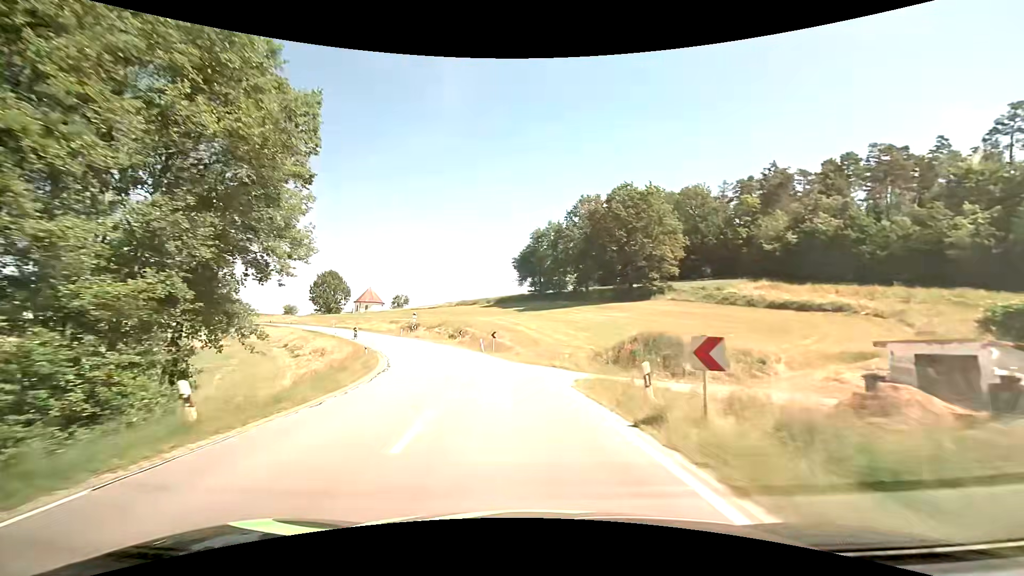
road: secondary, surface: asphalt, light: Day
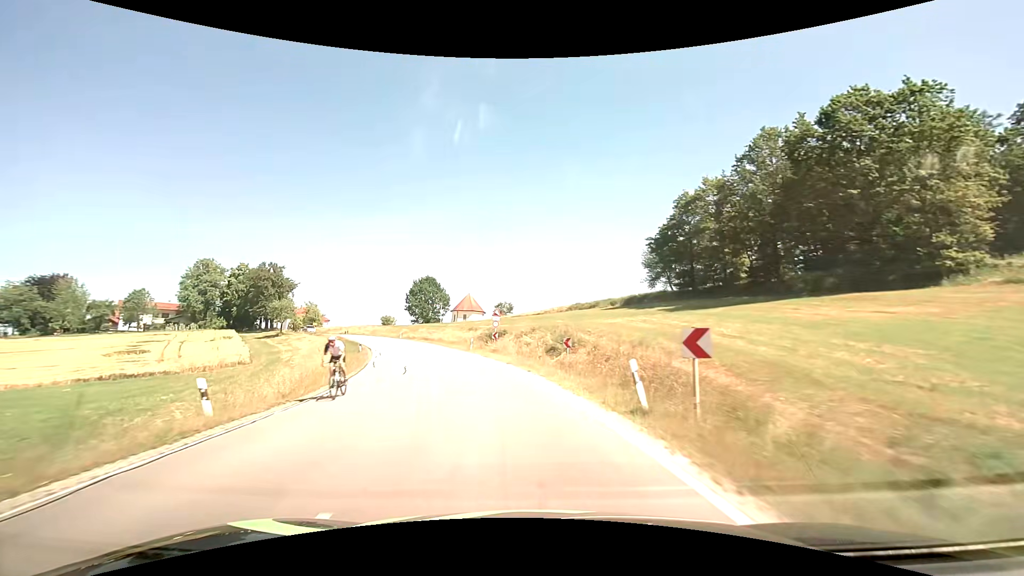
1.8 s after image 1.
(-3.2, +28.5) m; -13°
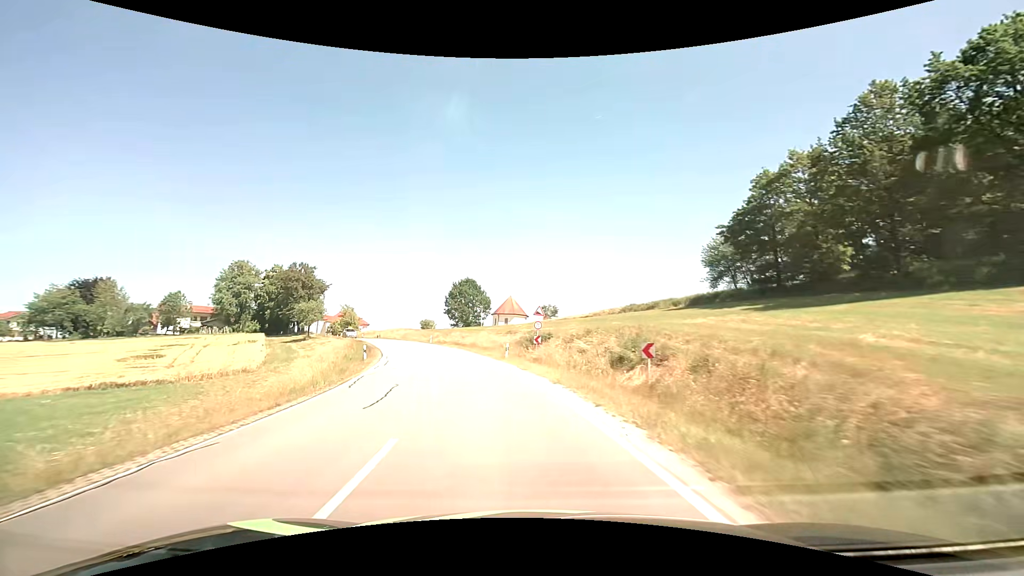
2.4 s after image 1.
(-0.4, +8.8) m; -5°
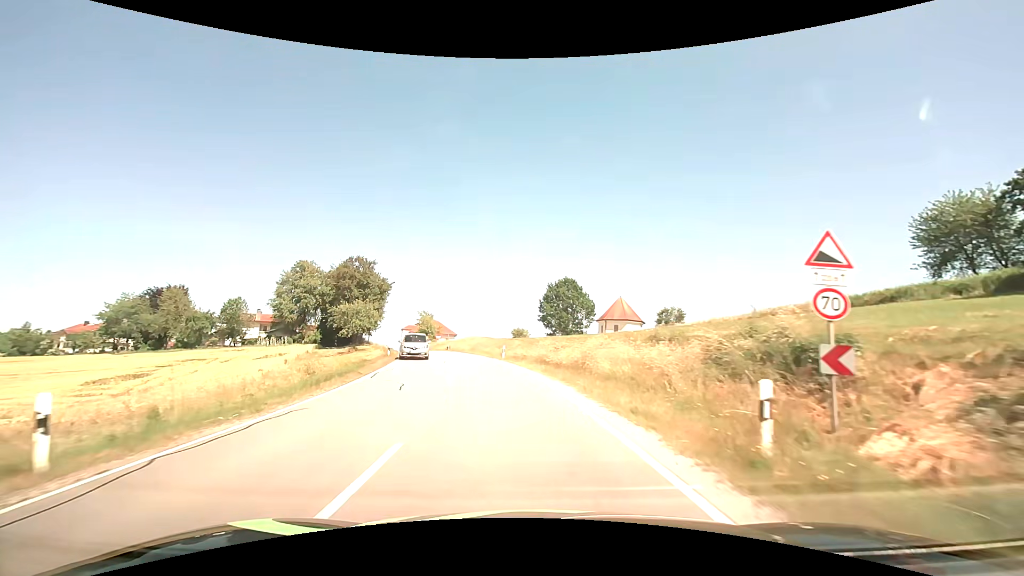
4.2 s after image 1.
(-2.7, +24.4) m; -12°
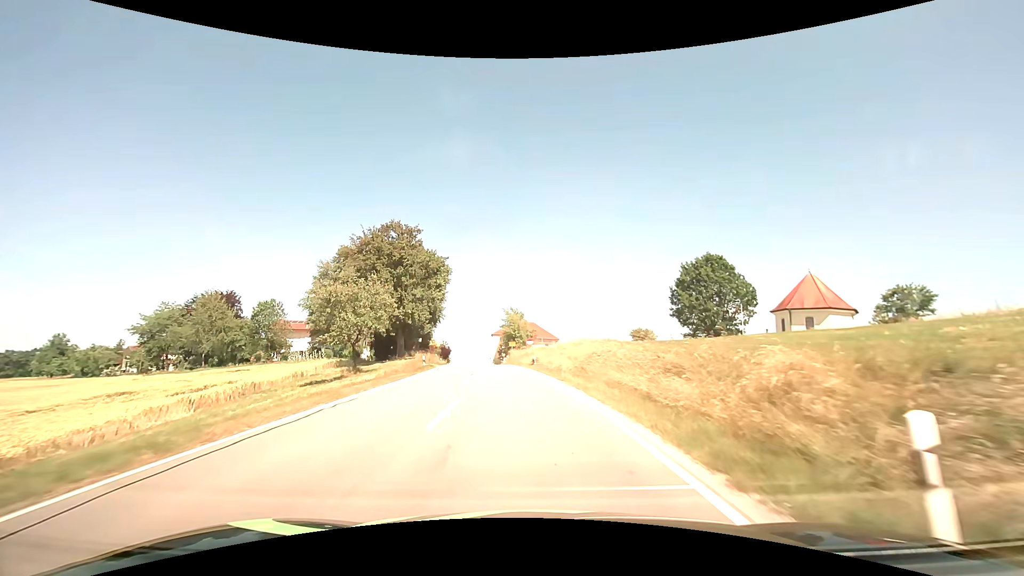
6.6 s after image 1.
(-3.4, +31.0) m; -12°
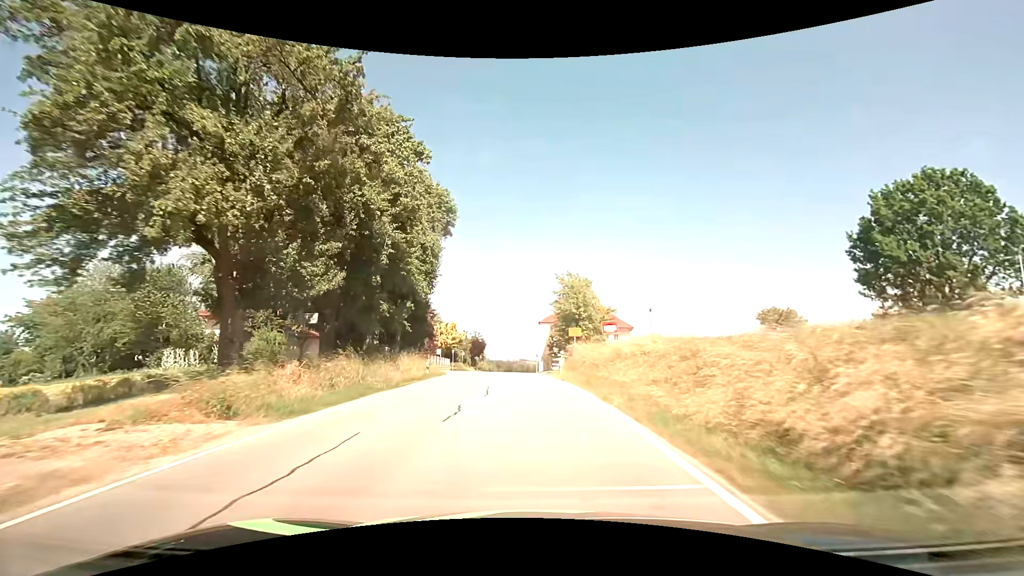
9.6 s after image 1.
(-2.1, +34.4) m; -6°
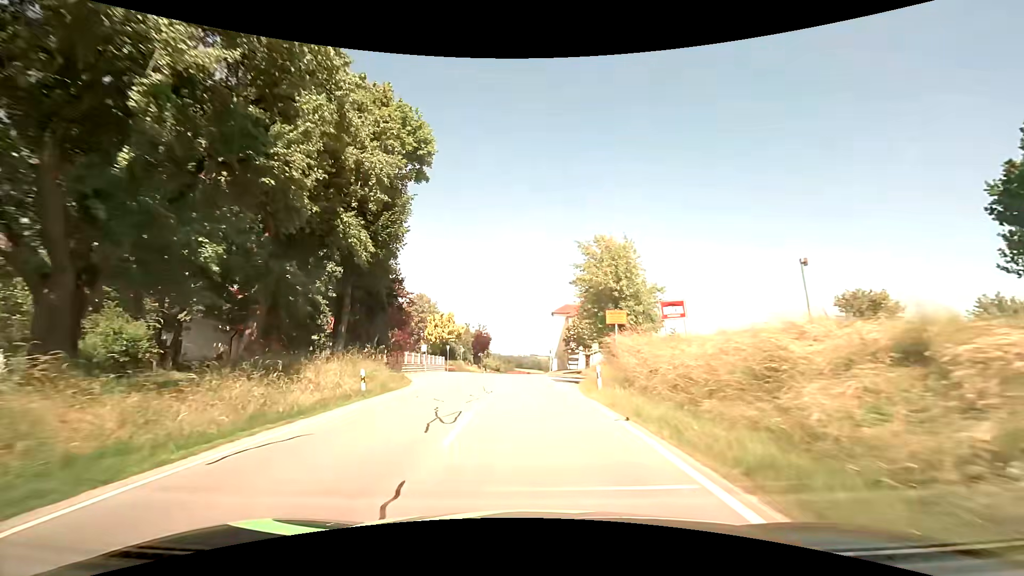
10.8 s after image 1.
(-0.1, +13.7) m; -1°
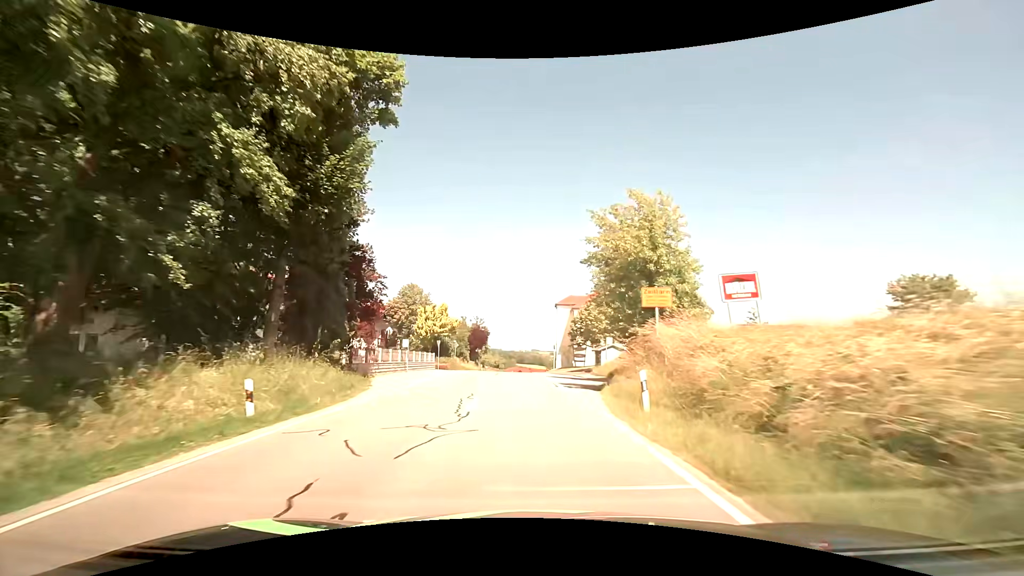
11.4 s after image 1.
(0.0, +7.1) m; 0°
(0, +10) (0, +20) (-1, +30) (-1, +40) (-2, +50) (-2, +60) (-2, +70) (-2, +80) (-2, +90) (0, +100) m
